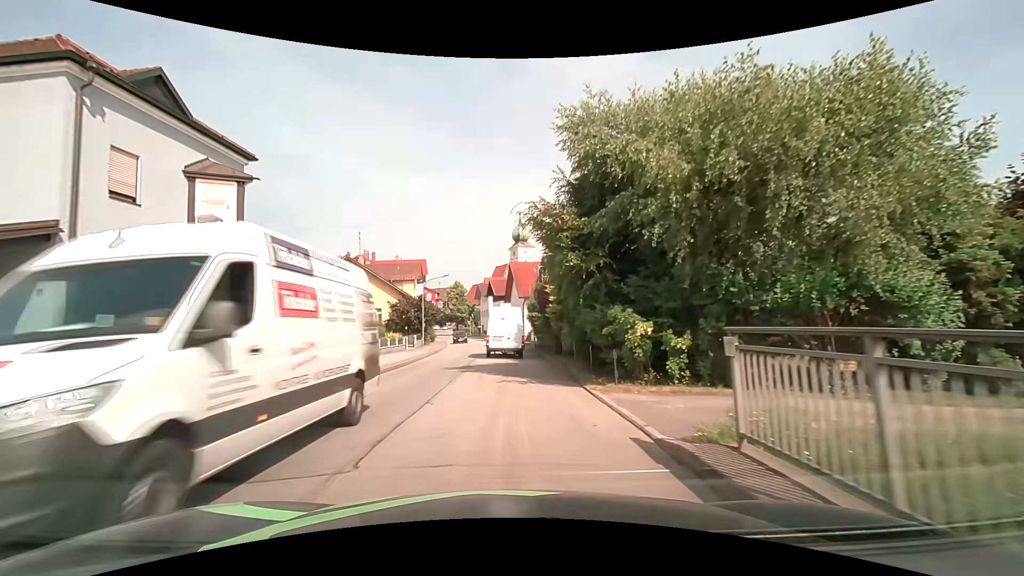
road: unclassified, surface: asphalt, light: Day
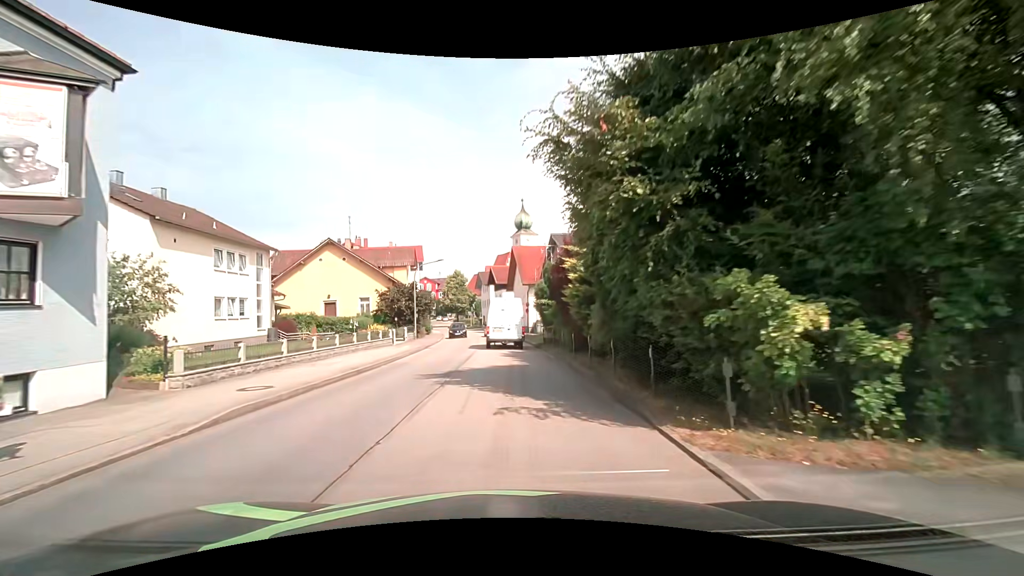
(+0.1, +5.9) m; +1°
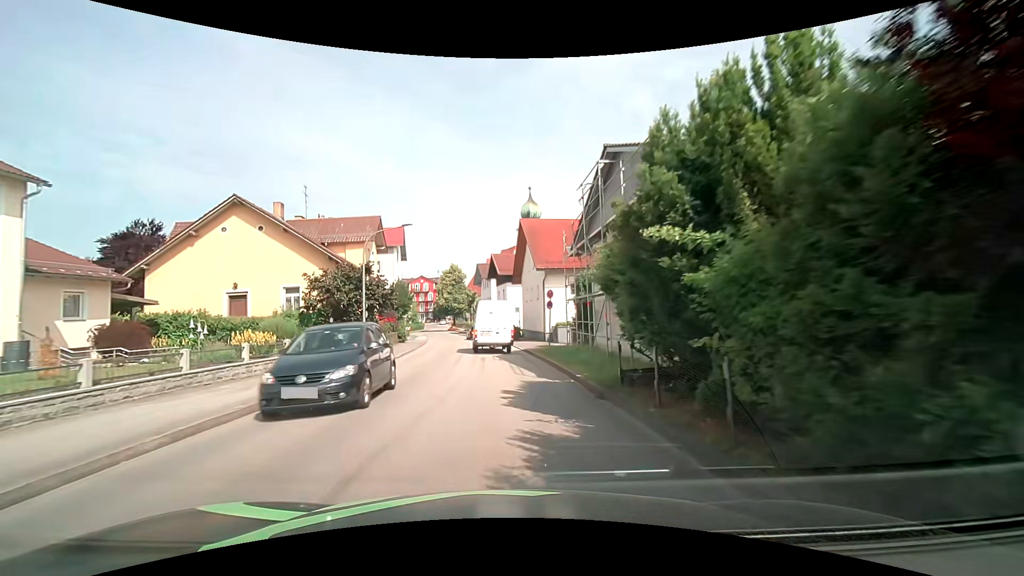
(-0.2, +17.7) m; -2°
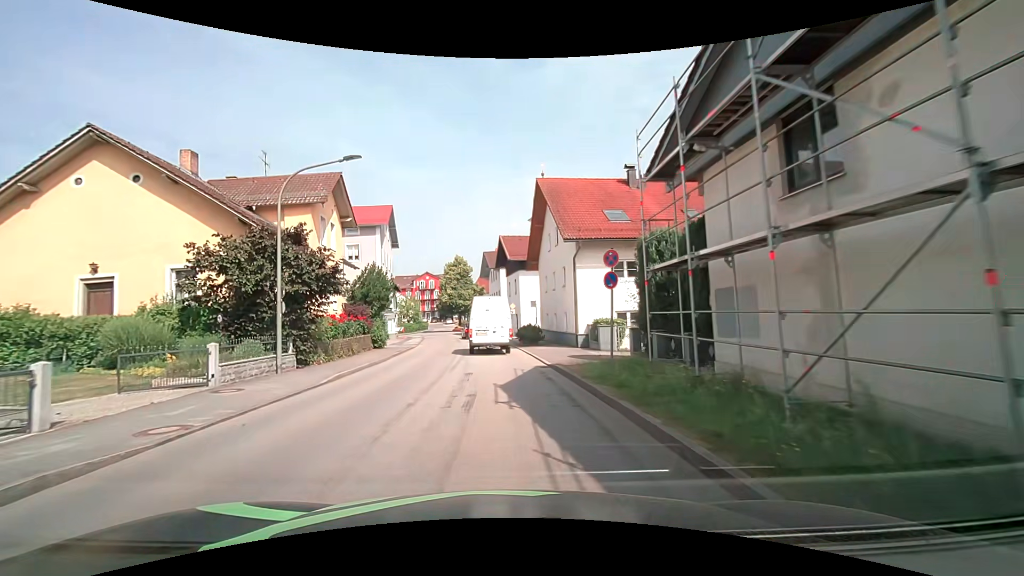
(+0.1, +11.7) m; -1°
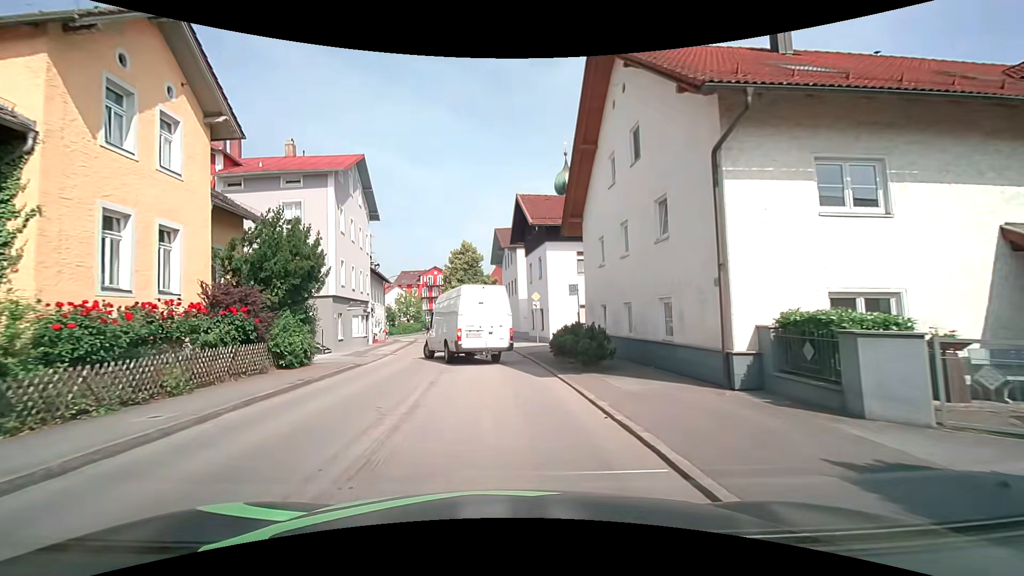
(-0.1, +15.2) m; -2°
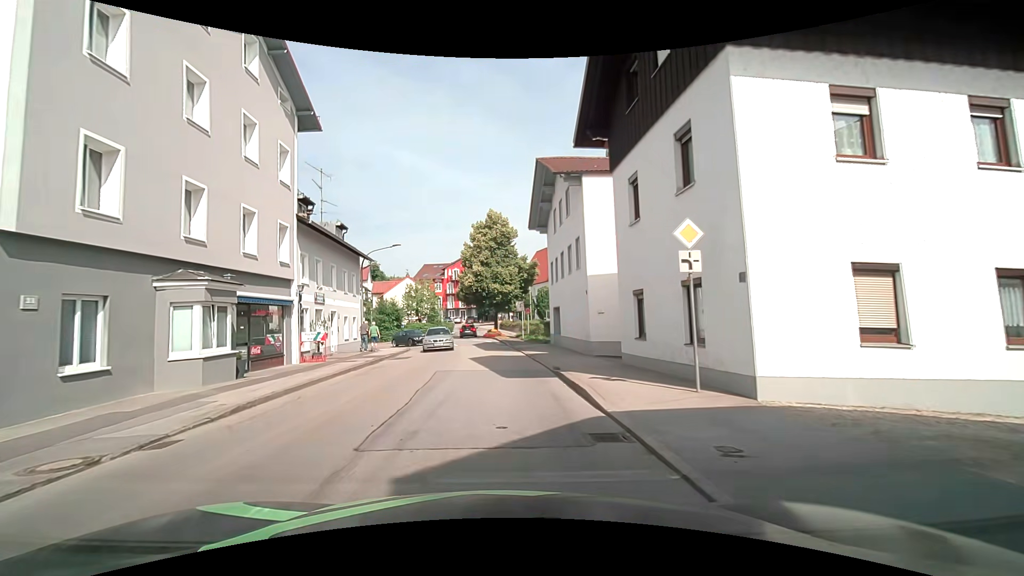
(-0.6, +20.9) m; -3°
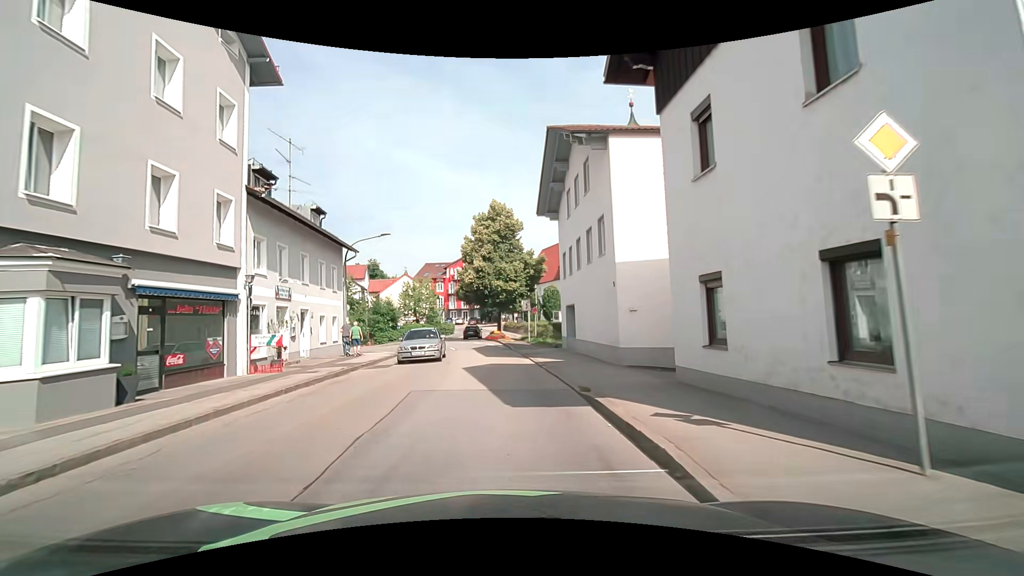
(0.0, +4.7) m; +1°
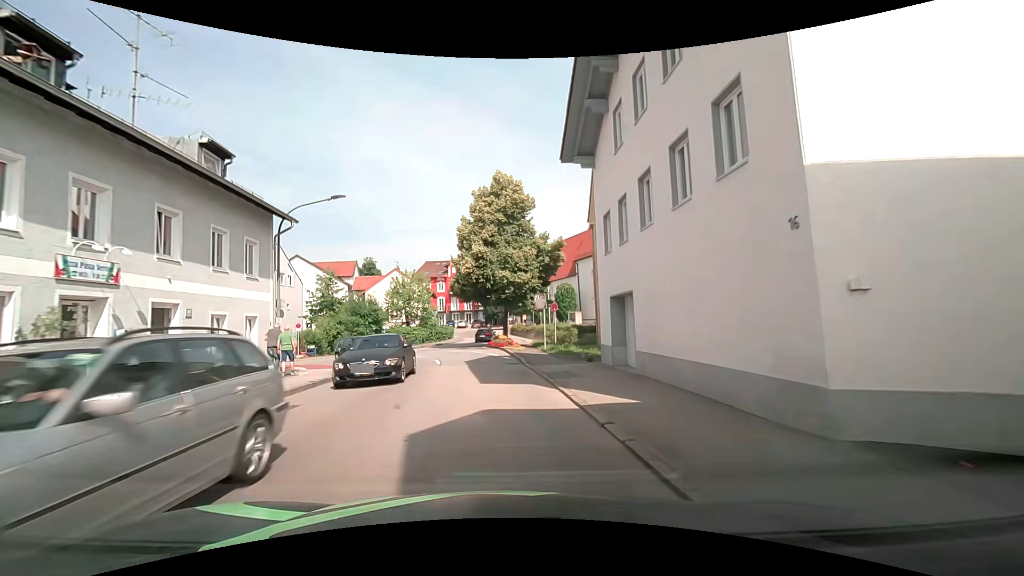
(-0.3, +10.1) m; -2°
(0, +10) (-1, +20) (-3, +30) (-10, +37) (-19, +41) (-29, +42) (-39, +42) (-49, +42) (-59, +42) (-69, +43) m
